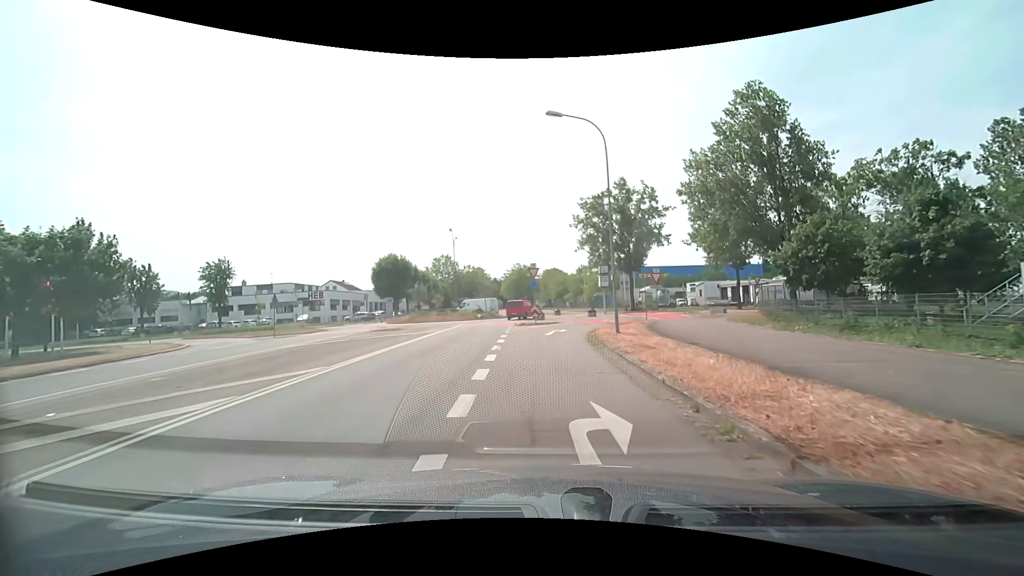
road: tertiary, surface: asphalt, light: Day
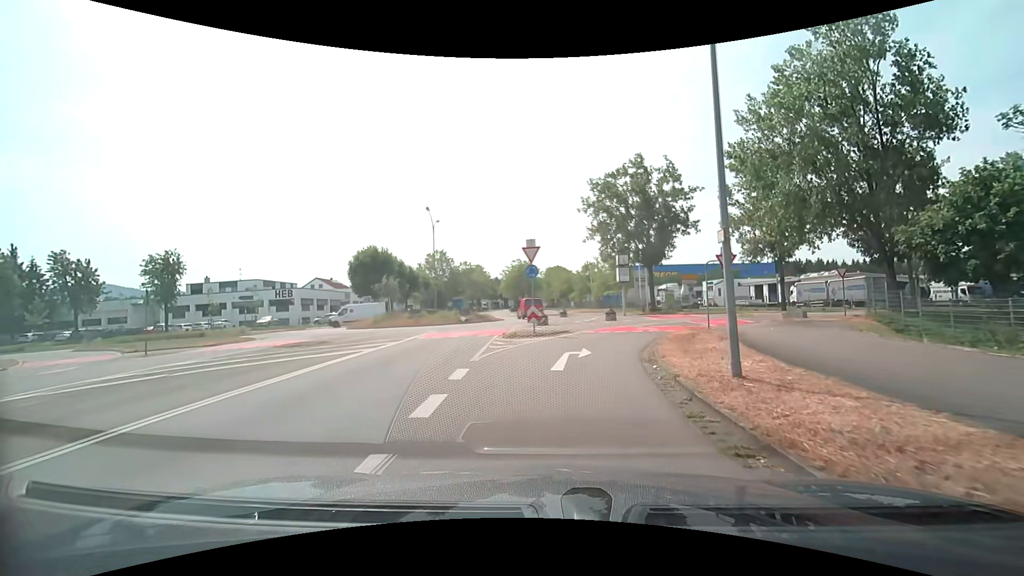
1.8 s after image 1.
(-0.1, +11.8) m; -1°
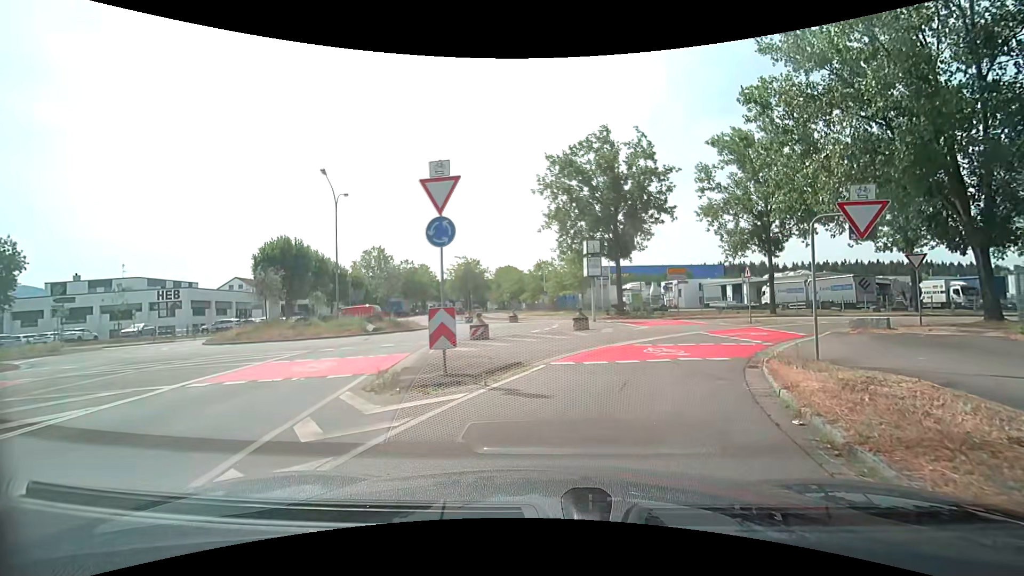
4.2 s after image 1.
(+0.3, +11.5) m; +5°
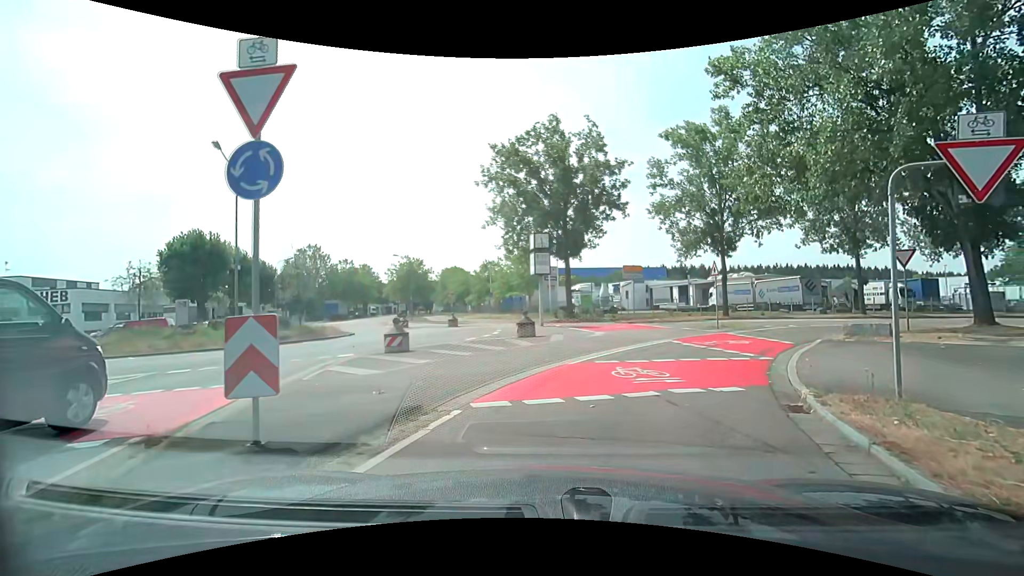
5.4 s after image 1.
(+0.2, +4.2) m; +6°
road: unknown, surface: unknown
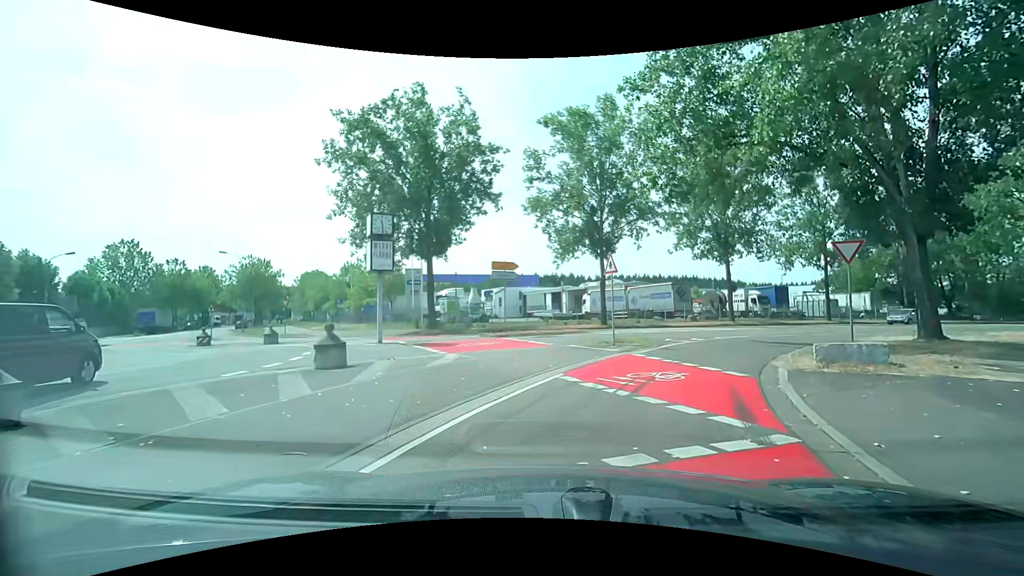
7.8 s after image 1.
(+1.0, +7.8) m; +14°
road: tertiary_link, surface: asphalt
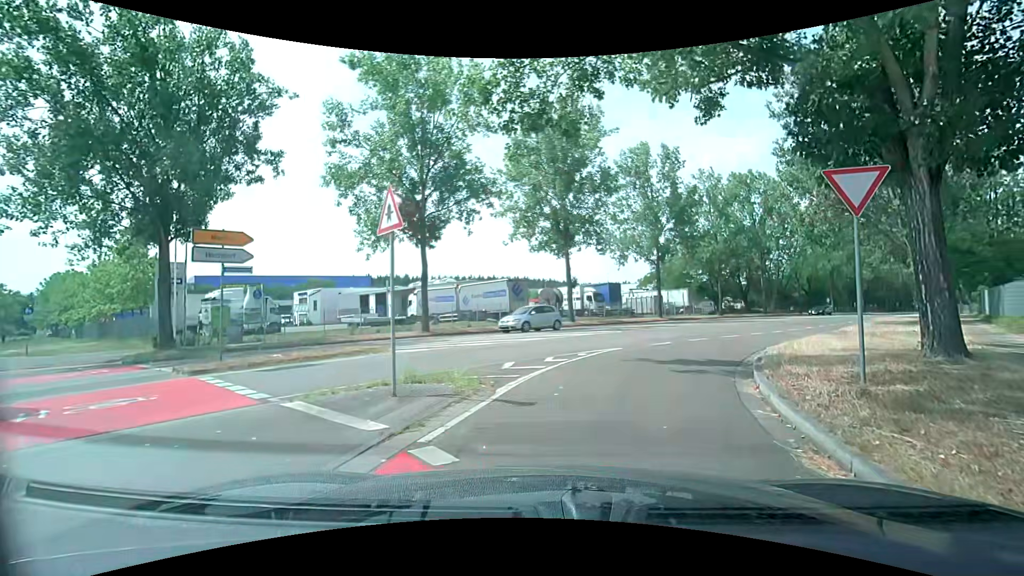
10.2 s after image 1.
(+1.4, +9.4) m; +18°
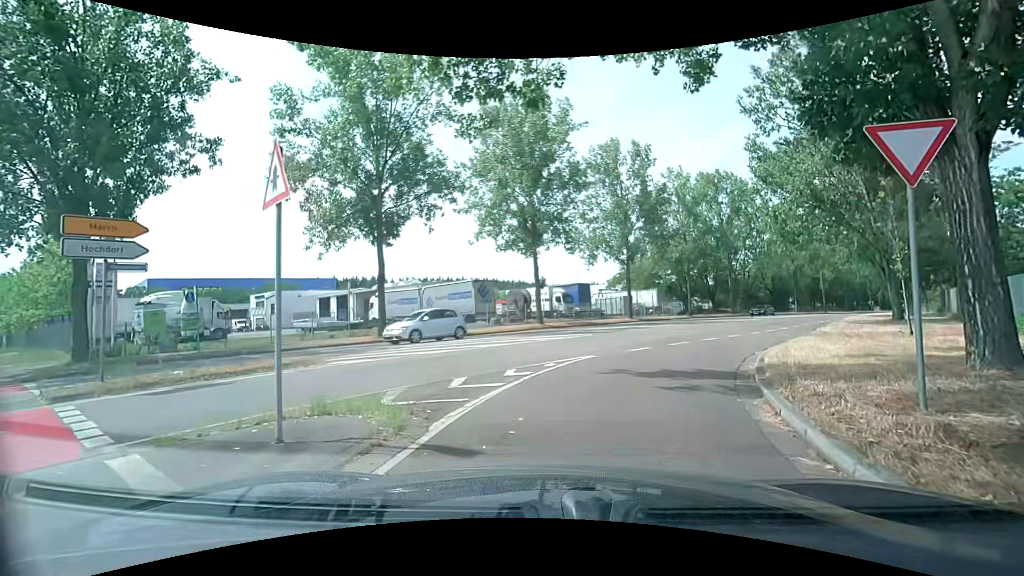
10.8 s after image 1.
(+0.1, +2.1) m; +3°
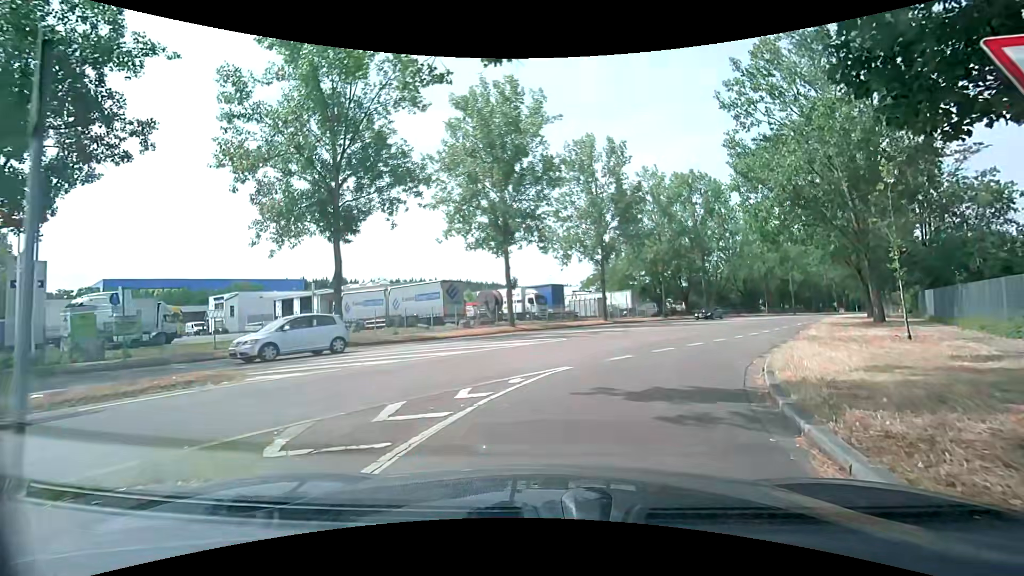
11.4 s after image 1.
(+0.1, +2.2) m; +4°
(+1, +10) (+5, +19) (+9, +28) (+14, +37) (+20, +45) (+25, +54) (+31, +62) (+37, +70) (+43, +78) (+49, +86) m
